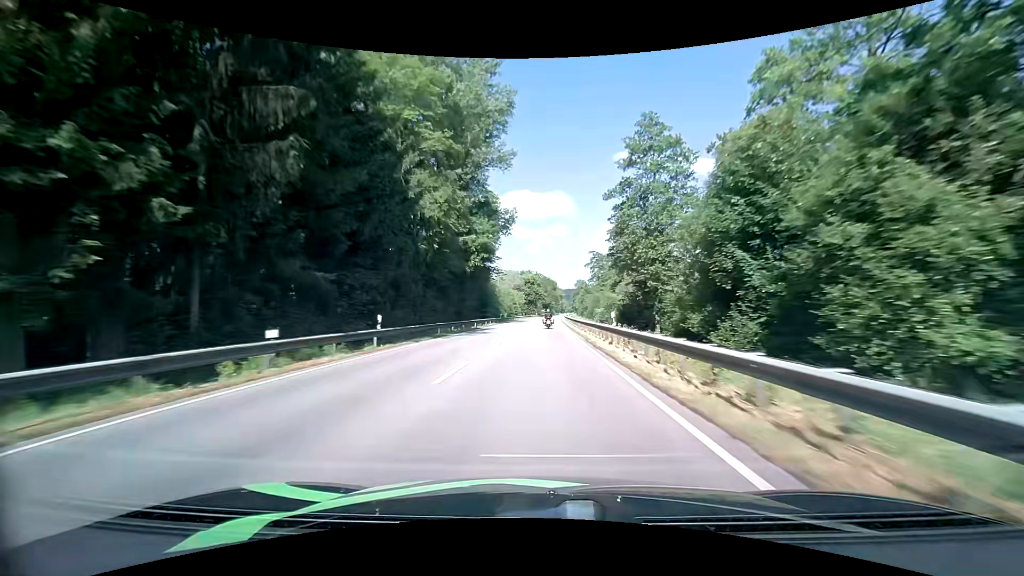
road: primary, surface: asphalt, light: Day
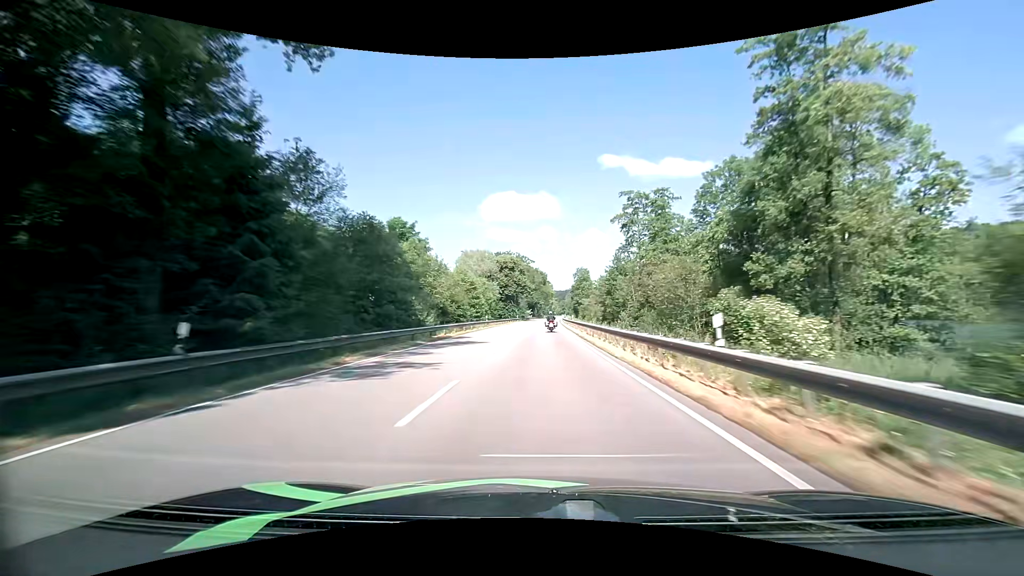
(+0.7, +62.9) m; +2°
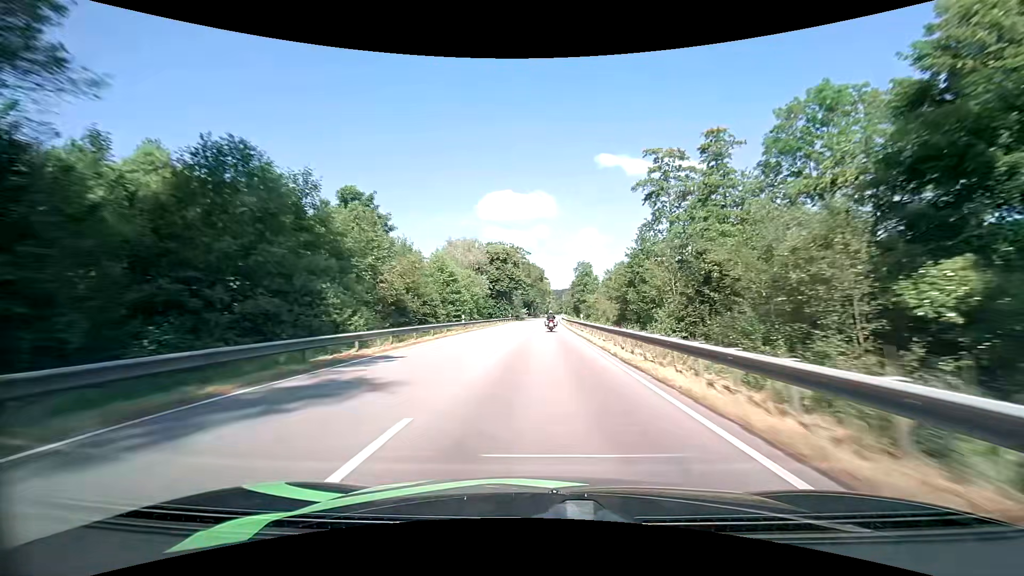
(0.0, +15.7) m; 0°
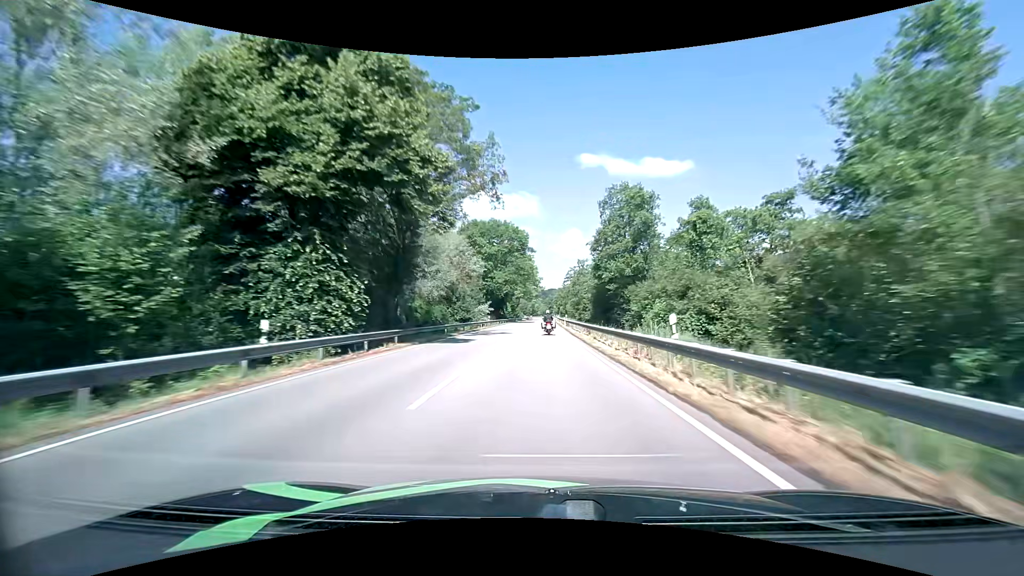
(+1.1, +78.6) m; +2°
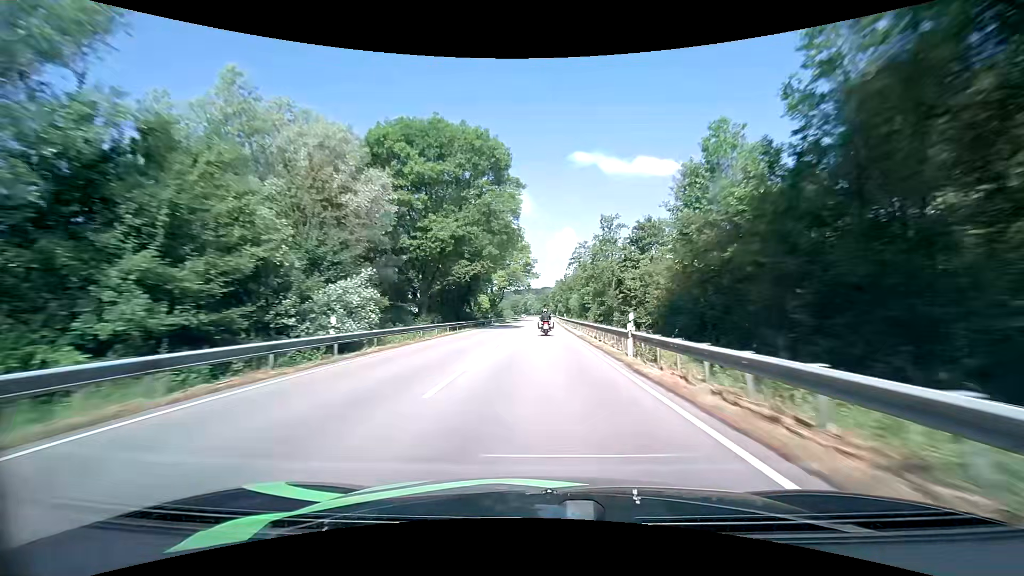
(+0.2, +46.9) m; +1°
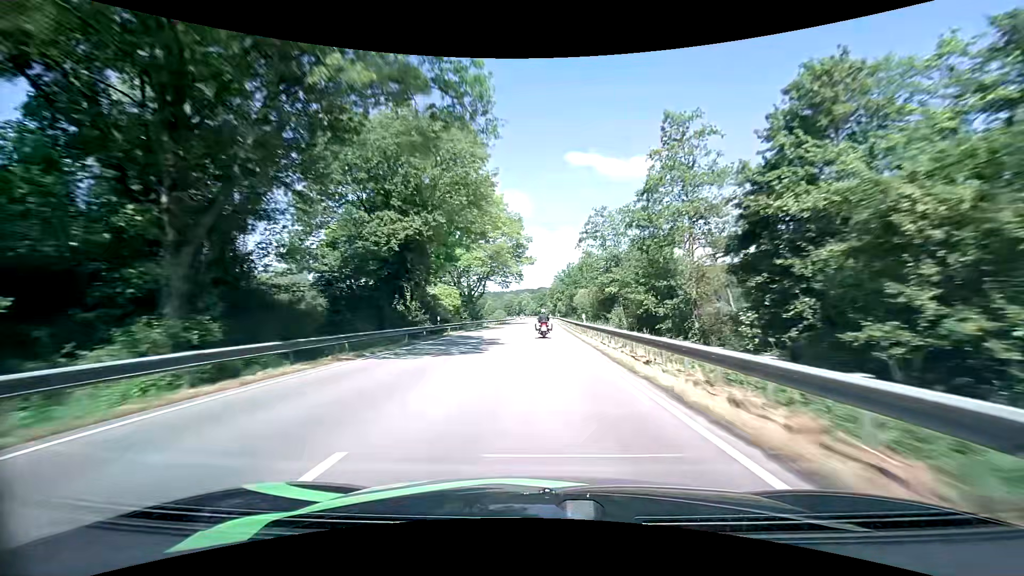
(+0.2, +31.0) m; +1°
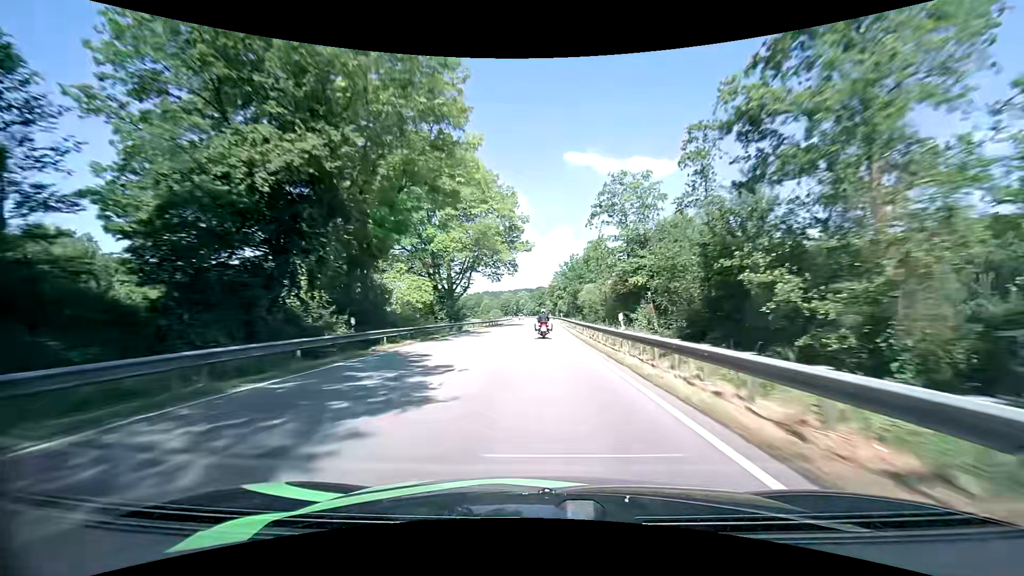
(0.0, +15.5) m; 0°
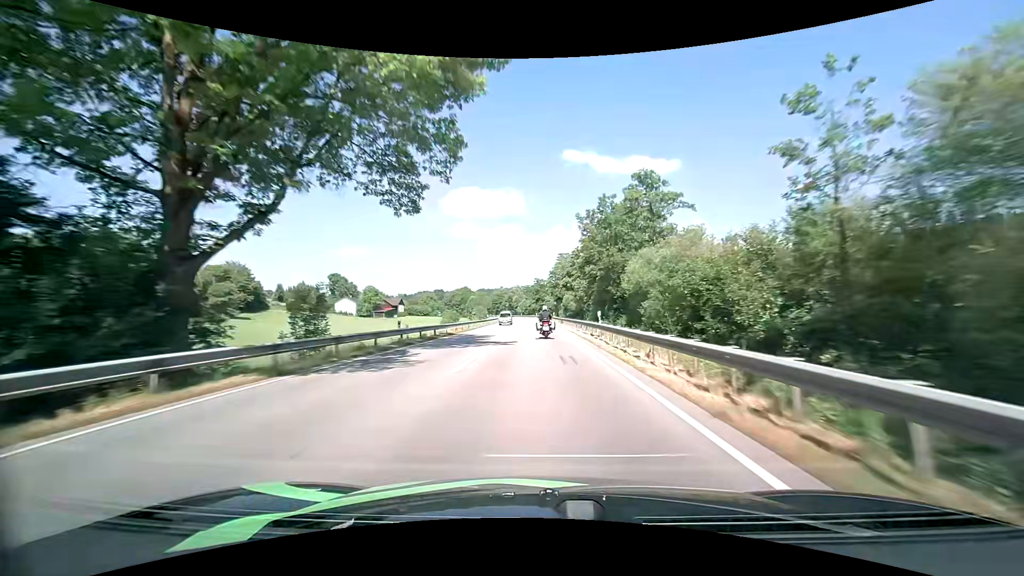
(+0.2, +45.3) m; 0°
(0, +10) (0, +20) (0, +30) (0, +40) (0, +50) (0, +60) (-1, +70) (-1, +80) (-1, +90) (-2, +100) m
